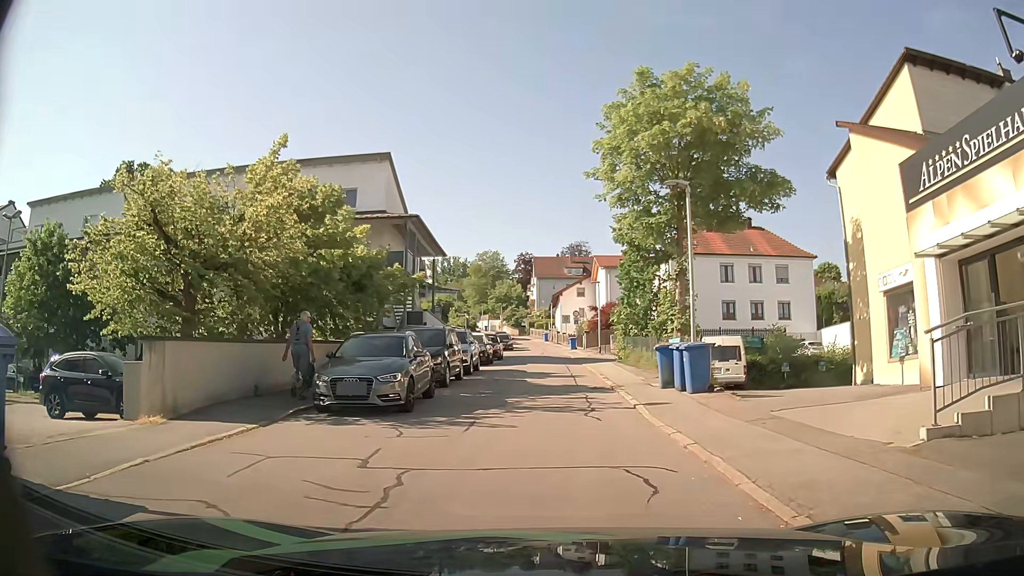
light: Day
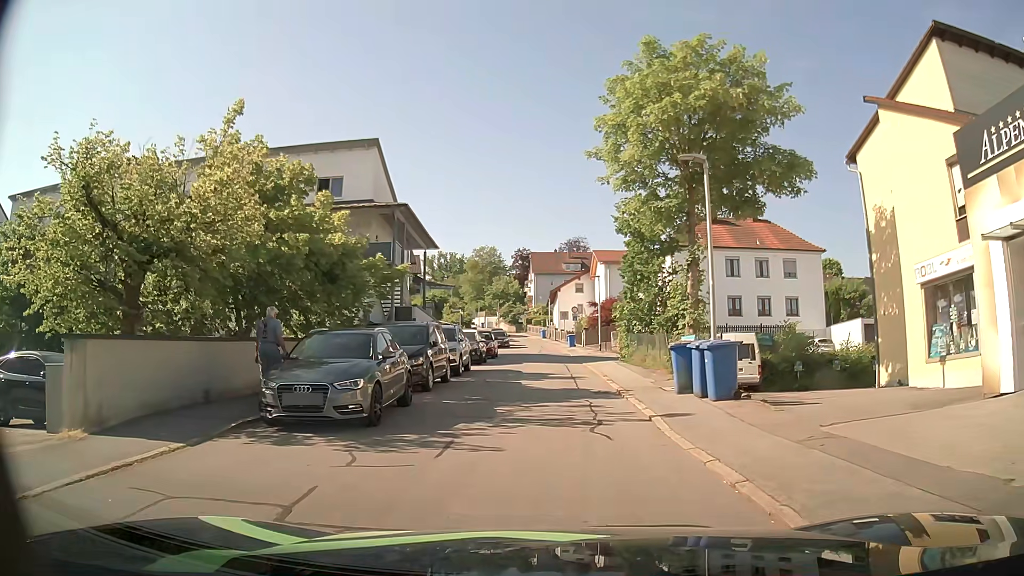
(0.0, +2.3) m; 0°
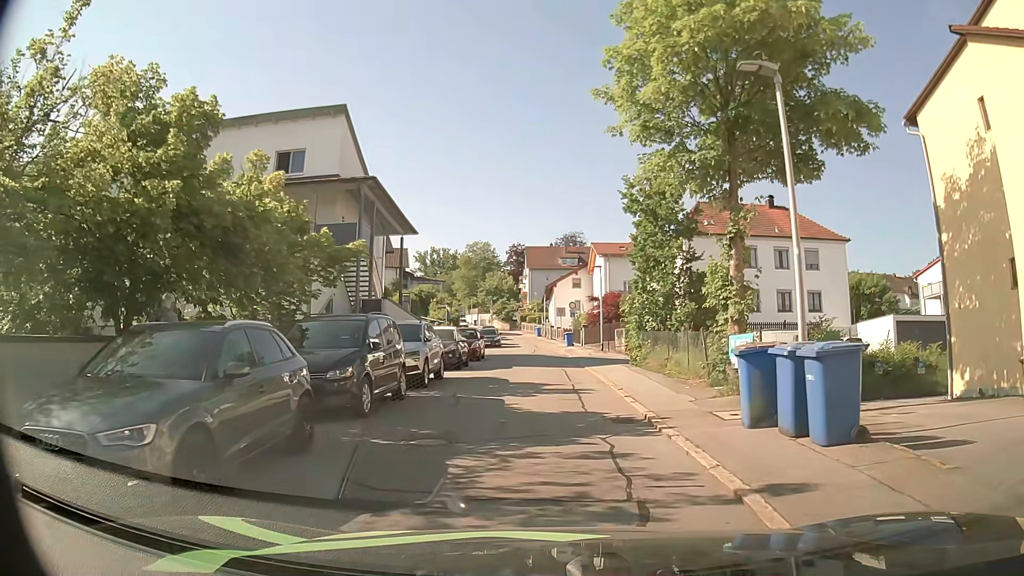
(+0.1, +5.3) m; +2°
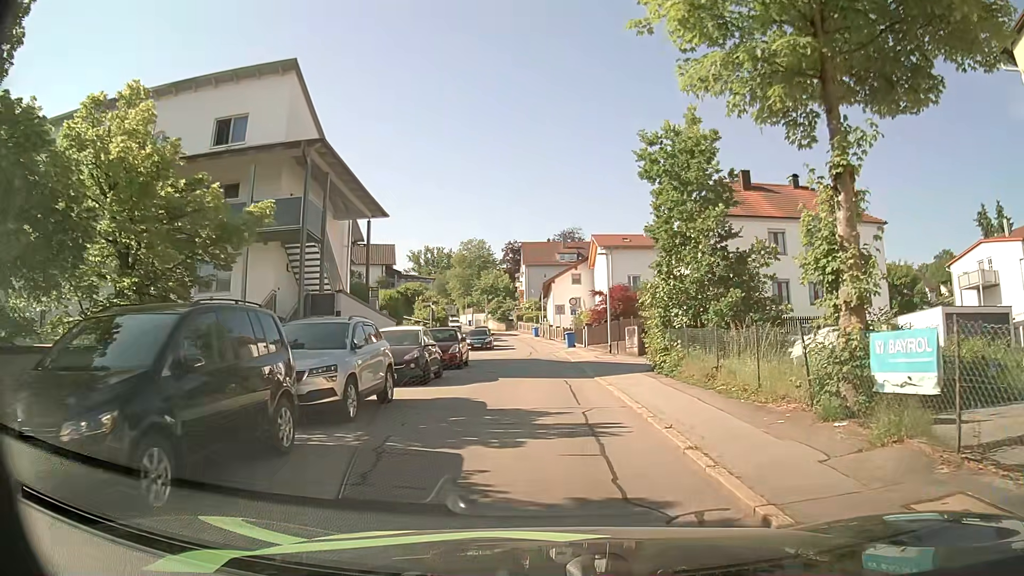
(0.0, +6.0) m; 0°
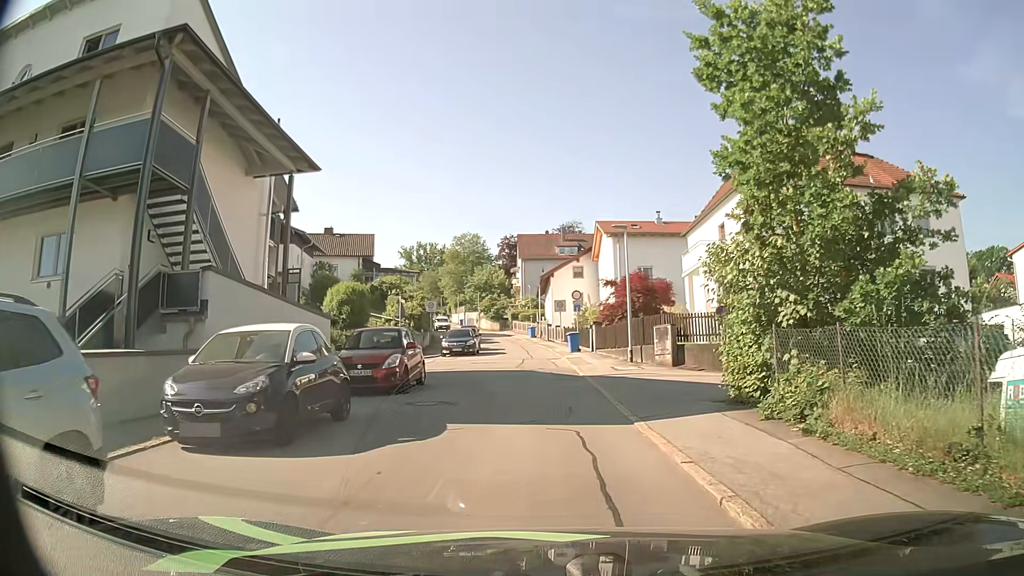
(0.0, +9.0) m; -1°
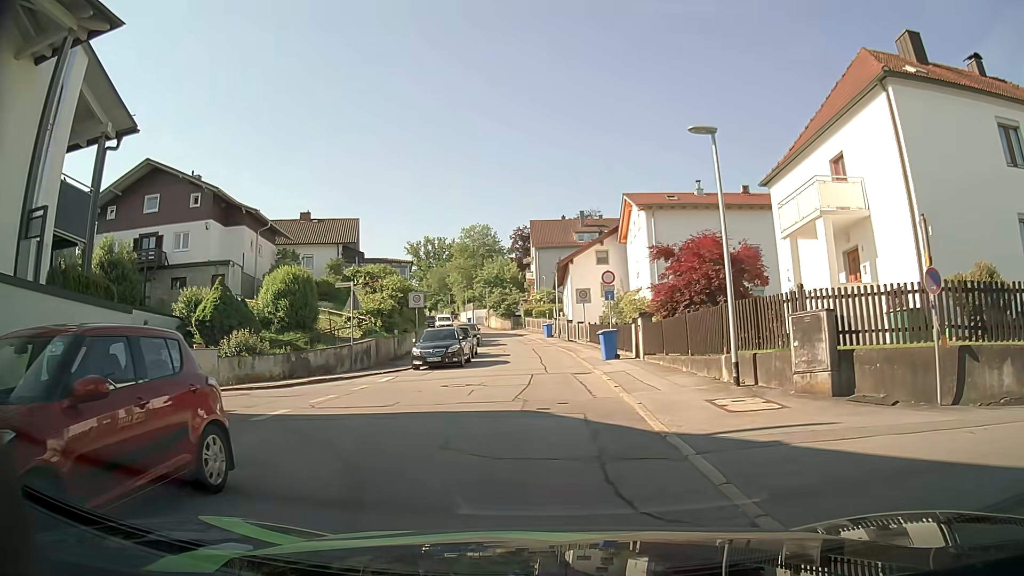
(-0.1, +11.7) m; -1°
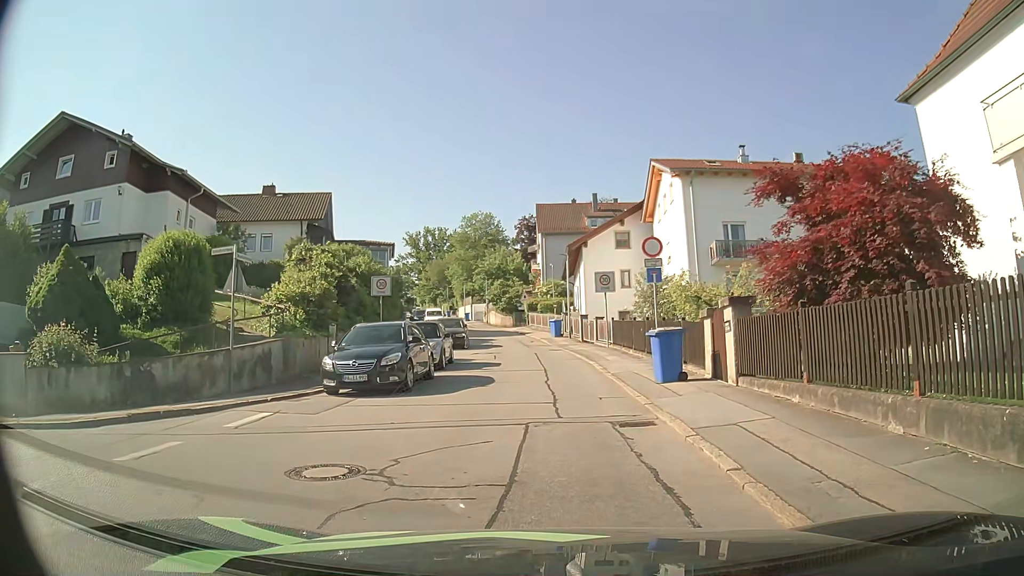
(-0.1, +10.2) m; +1°
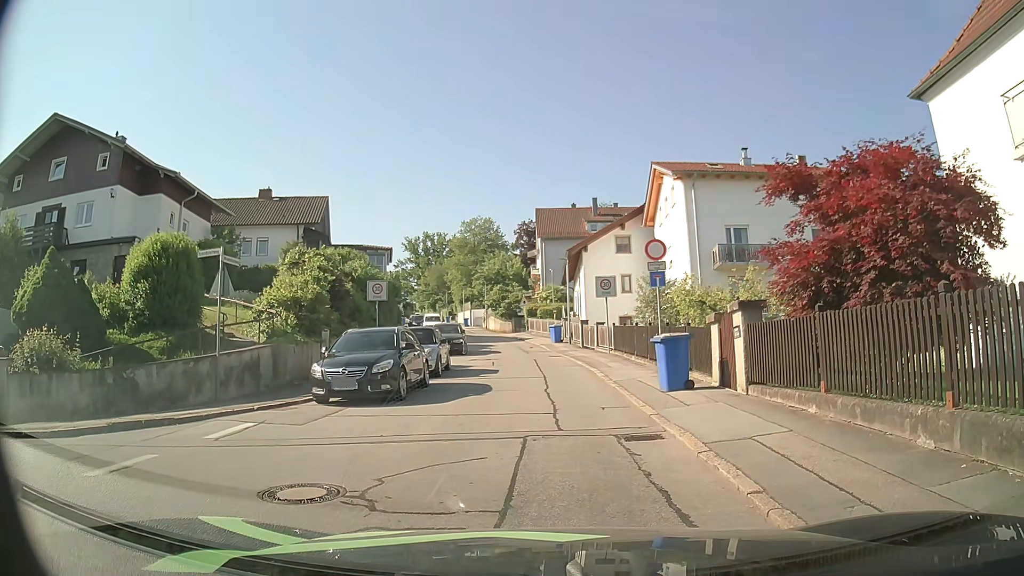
(0.0, +0.6) m; +1°
